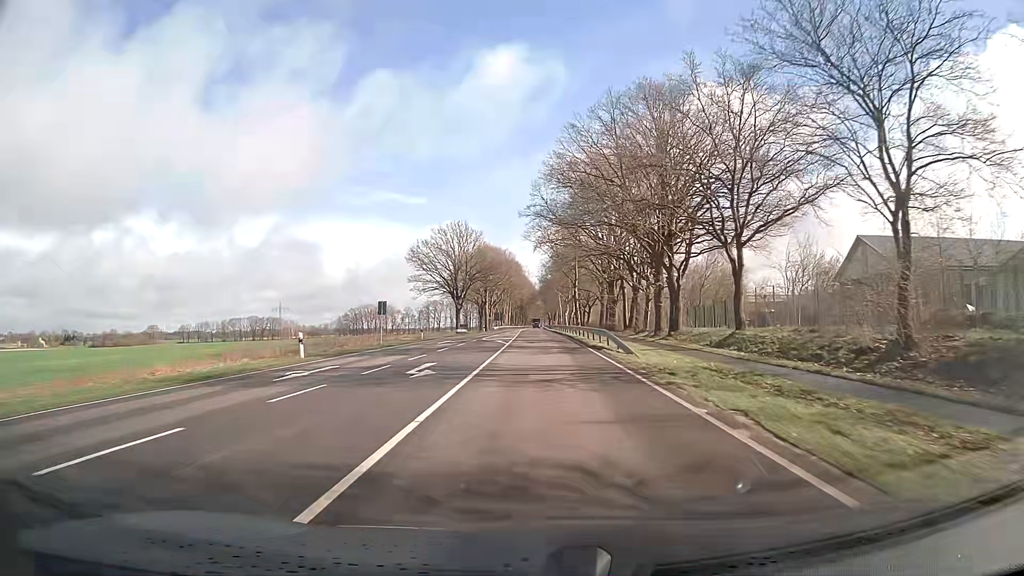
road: primary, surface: asphalt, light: Day
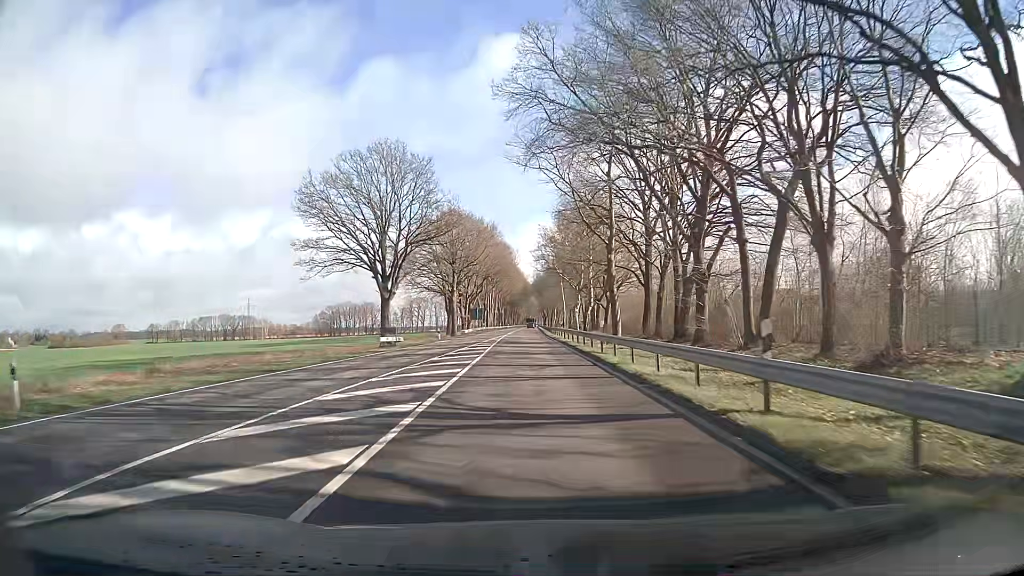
(+0.3, +43.9) m; +1°
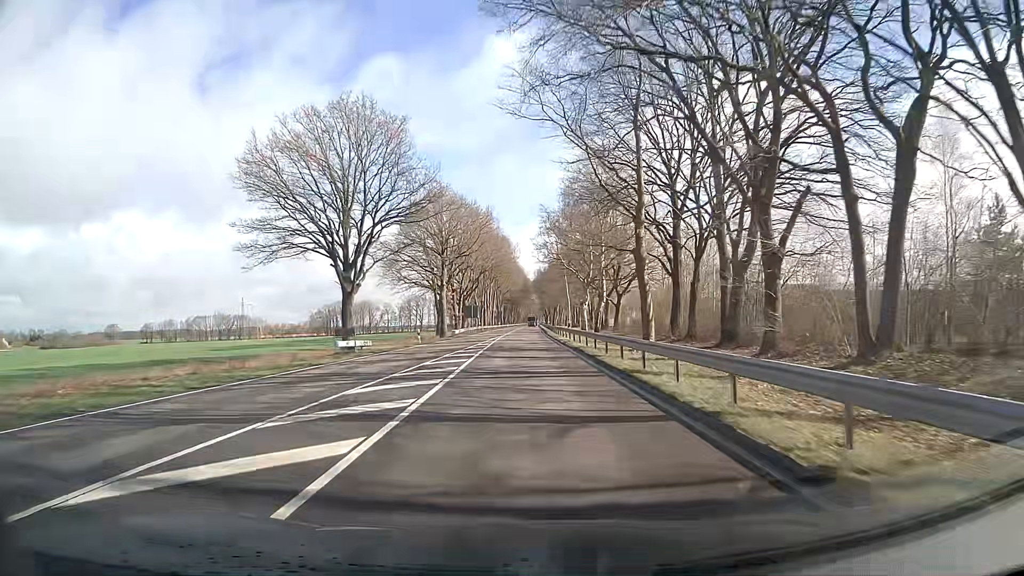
(0.0, +11.0) m; 0°
(0, +10) (0, +20) (0, +30) (0, +40) (0, +50) (-1, +60) (-1, +70) (-1, +80) (-1, +90) (-1, +100) m
